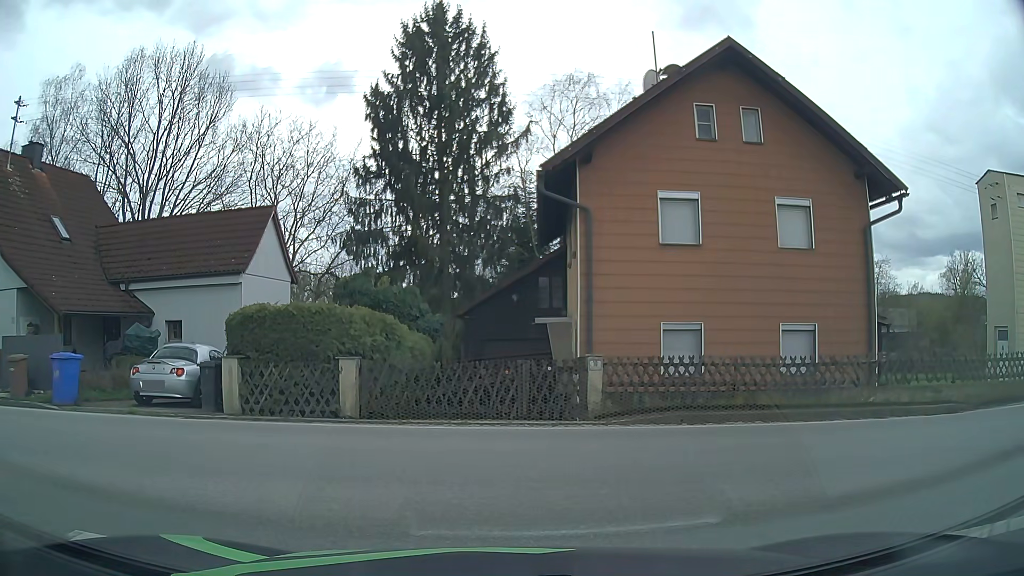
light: Day
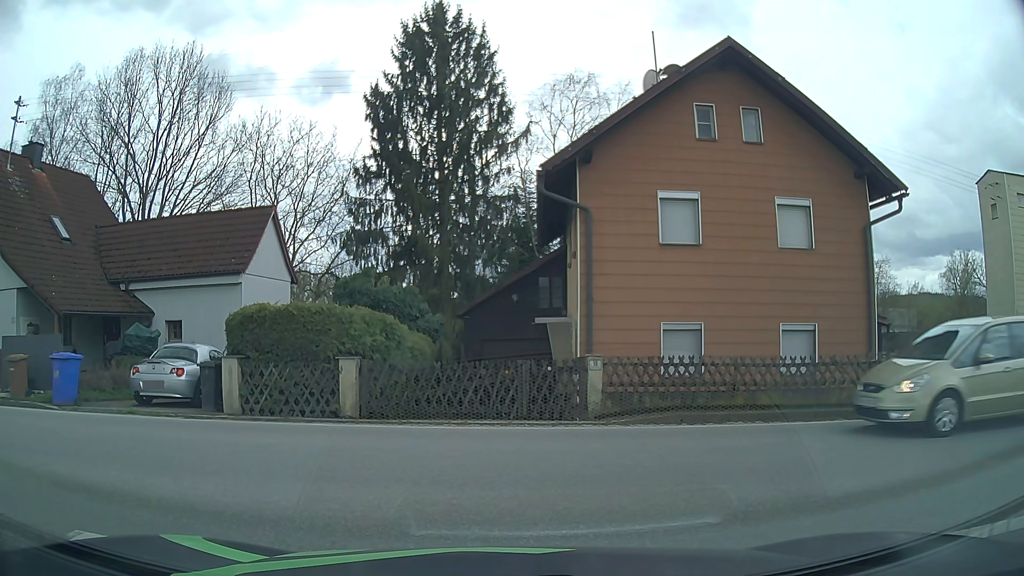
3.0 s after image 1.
(0.0, 0.0) m; 0°
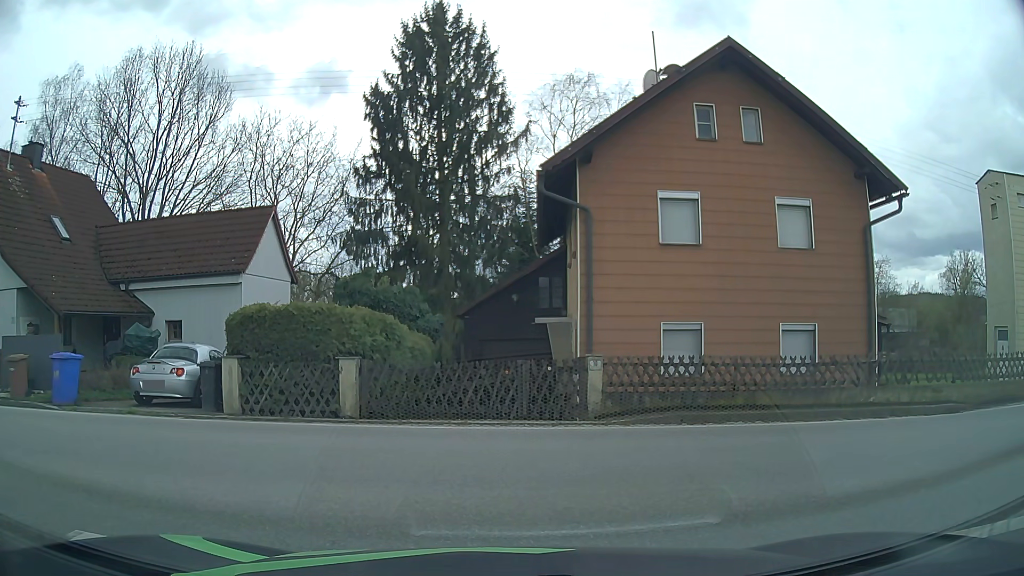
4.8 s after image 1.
(0.0, 0.0) m; 0°
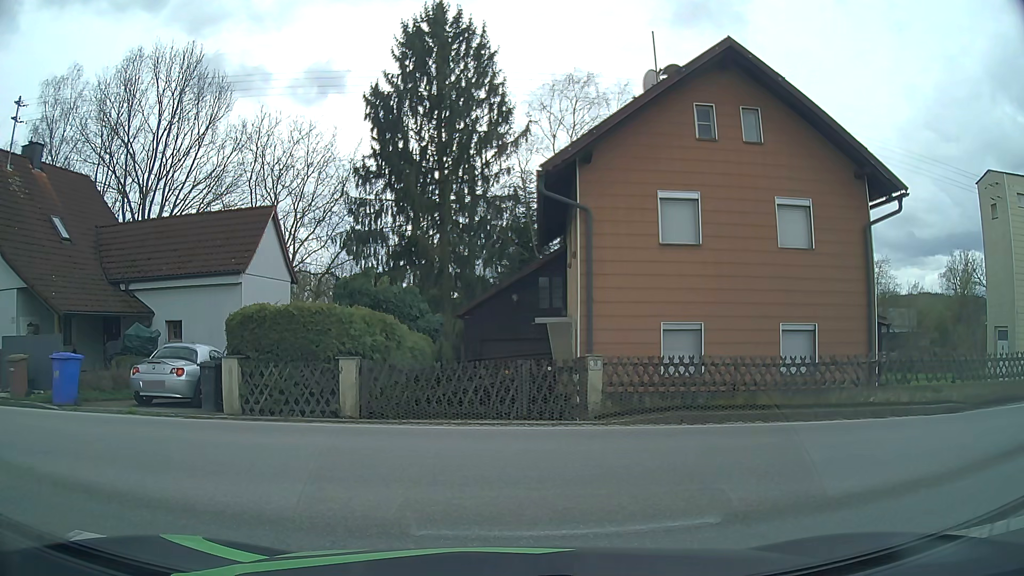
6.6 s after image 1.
(0.0, 0.0) m; 0°
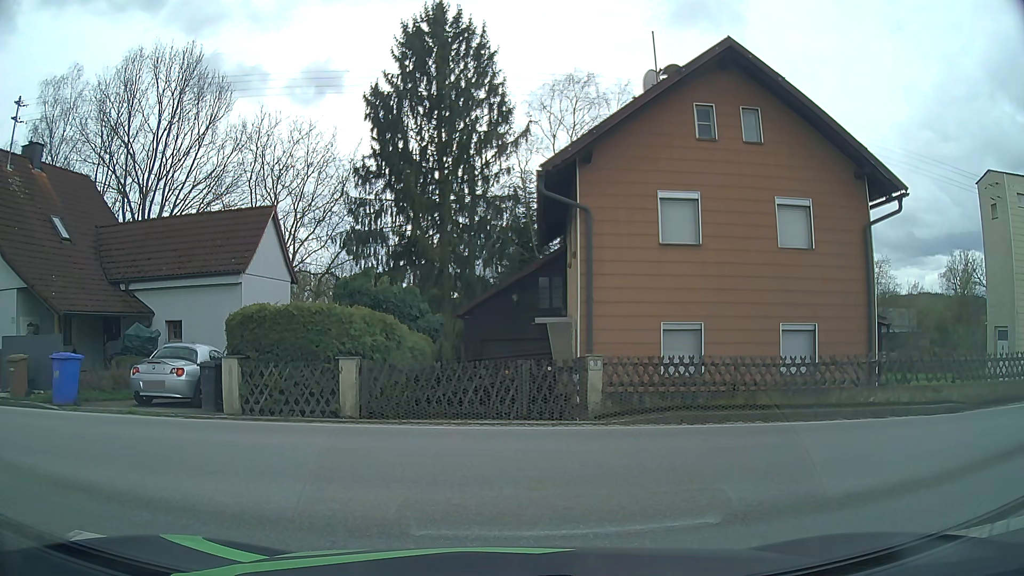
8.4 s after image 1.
(0.0, 0.0) m; 0°
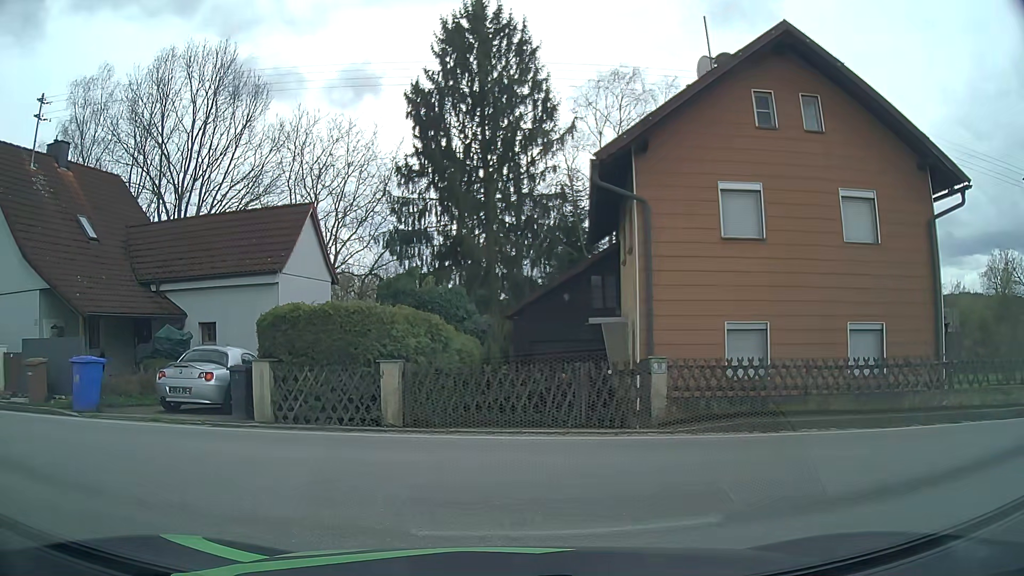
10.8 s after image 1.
(0.0, +1.0) m; -2°
